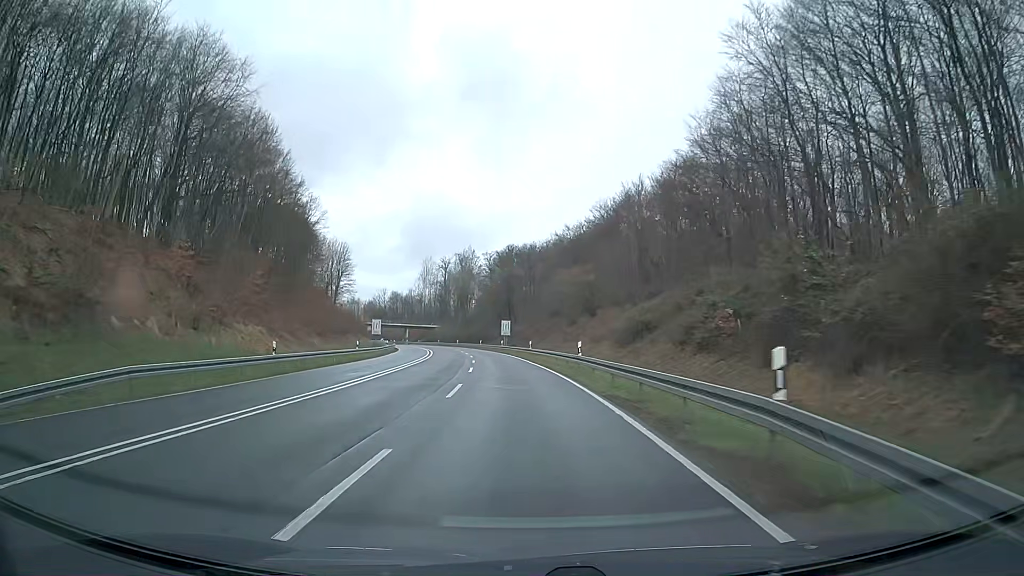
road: primary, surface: asphalt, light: Day
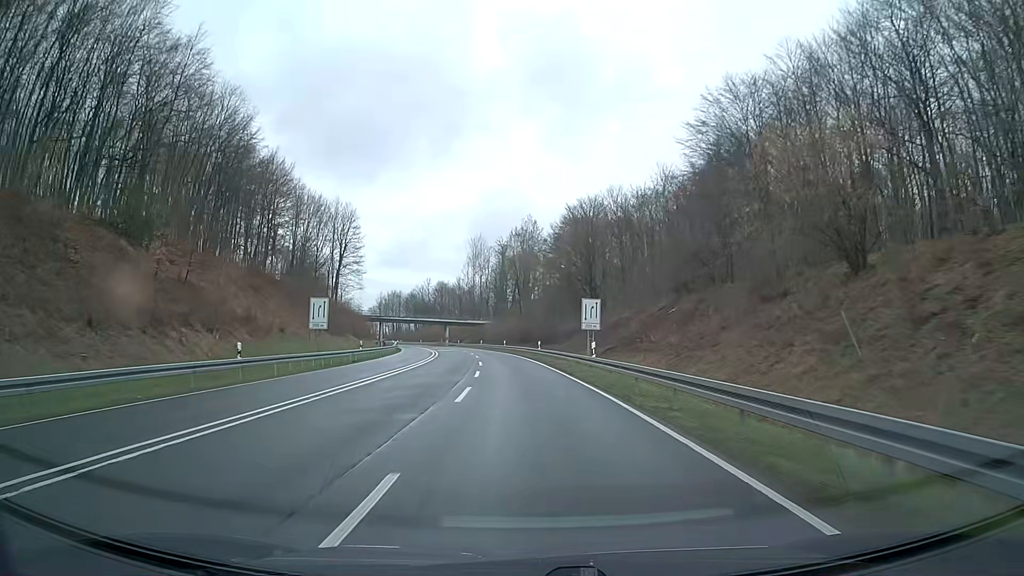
(-2.7, +50.0) m; -6°
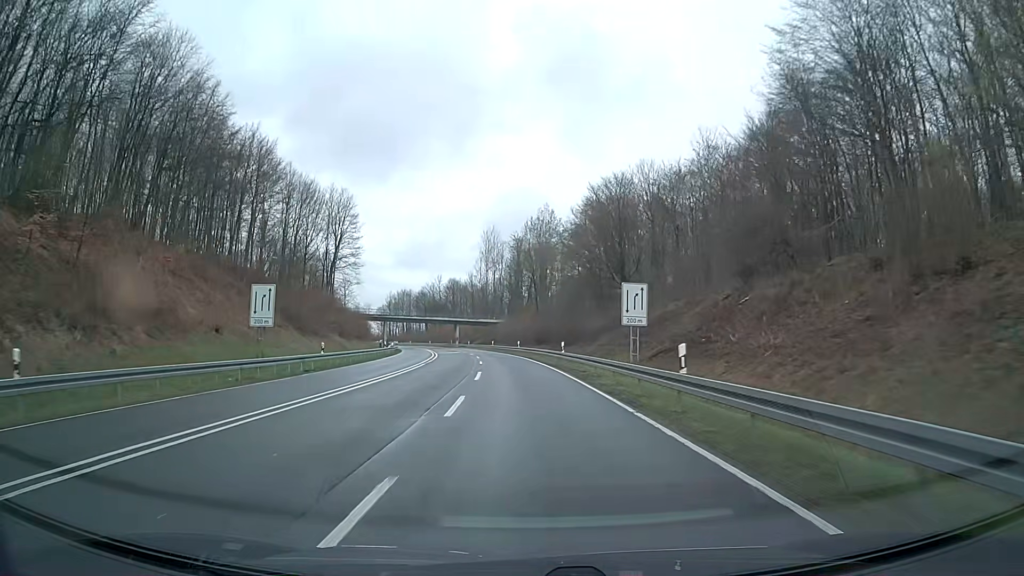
(-0.1, +12.5) m; -1°
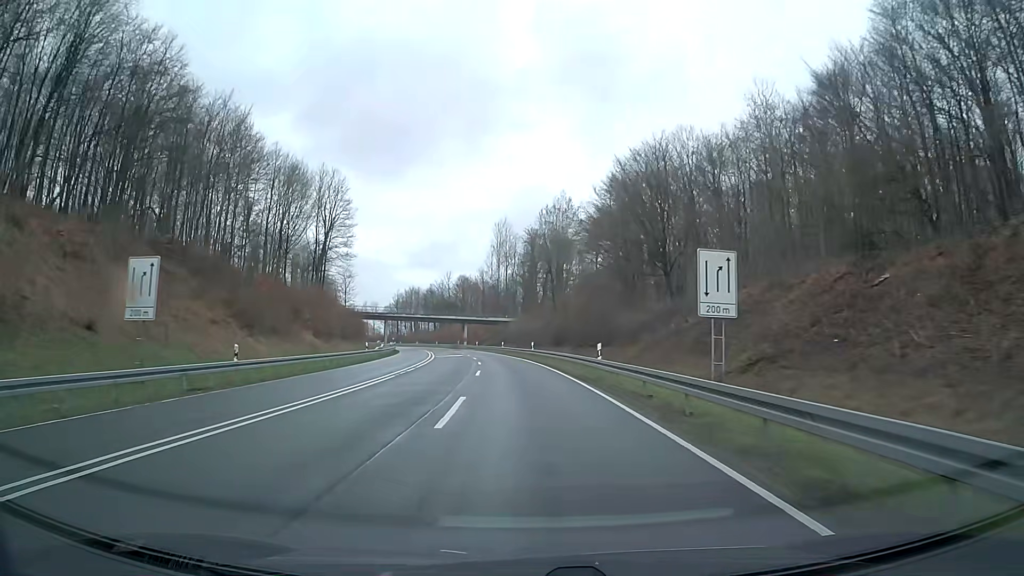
(-0.1, +12.5) m; -1°
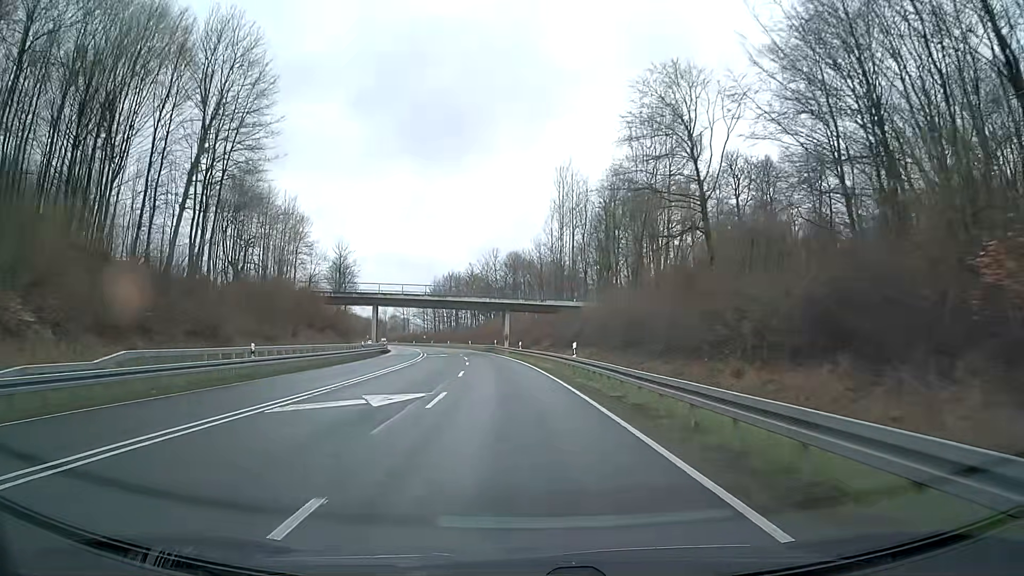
(-2.1, +50.2) m; -5°
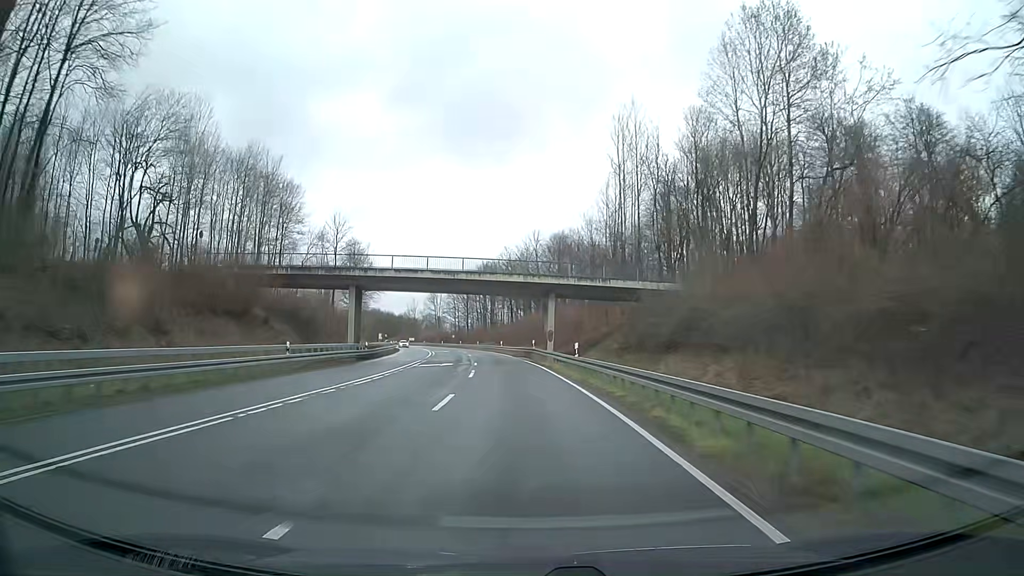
(-0.8, +25.1) m; -4°
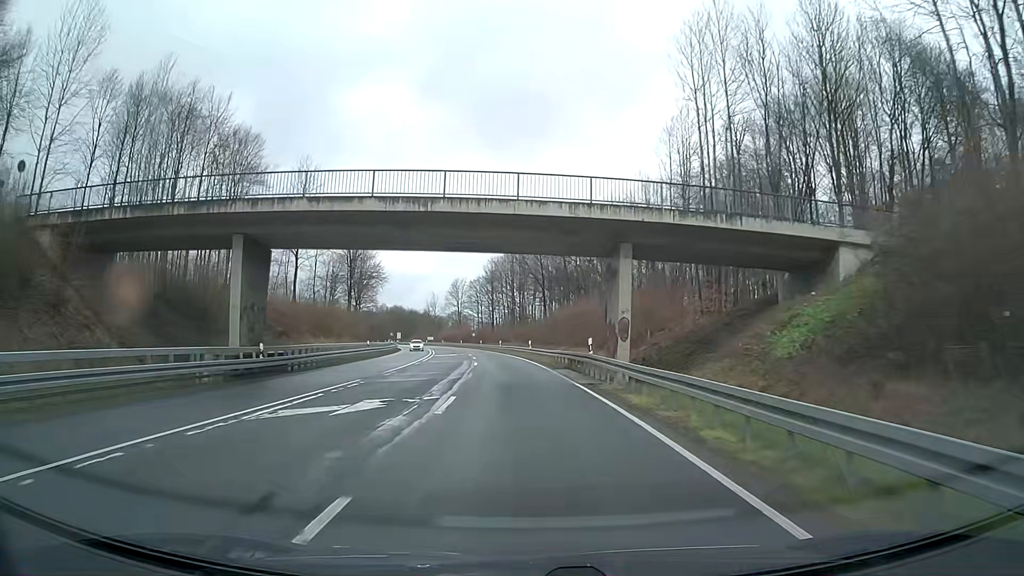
(-0.7, +25.1) m; -3°
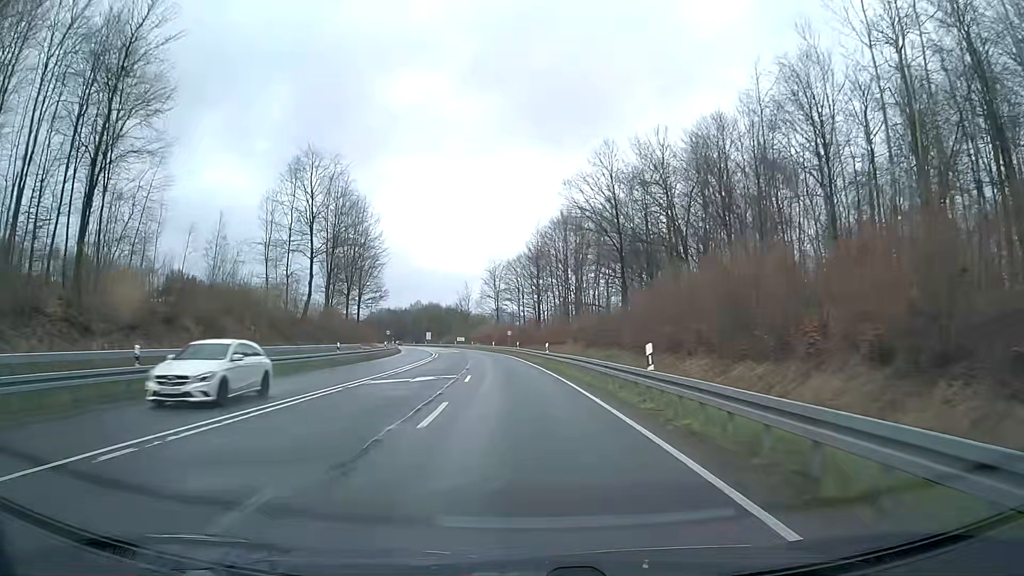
(-1.1, +37.7) m; -3°
(0, +10) (-1, +20) (-1, +30) (-2, +40) (-3, +50) (-4, +60) (-5, +70) (-7, +80) (-8, +90) (-10, +99) m
